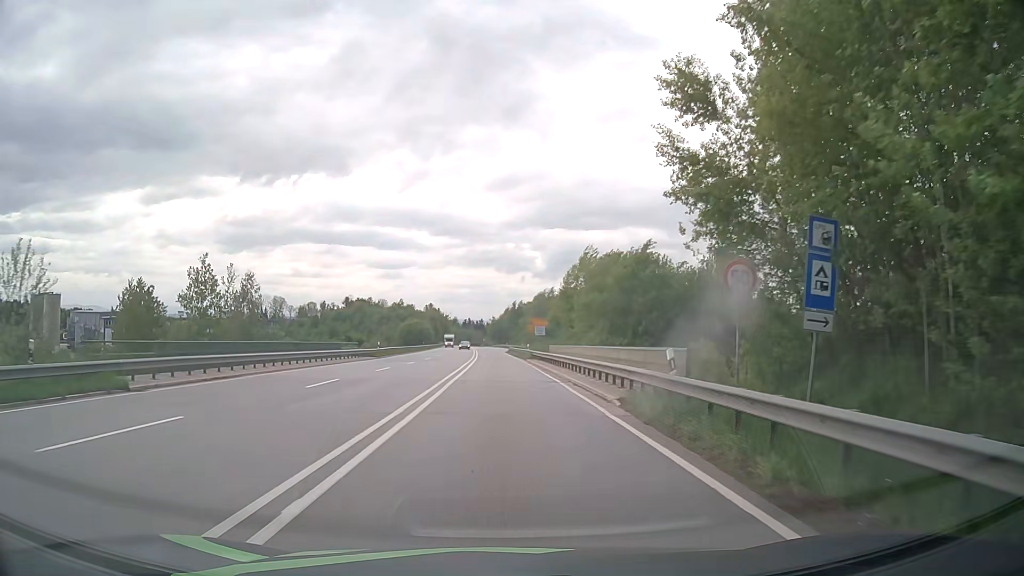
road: primary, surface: asphalt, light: Day
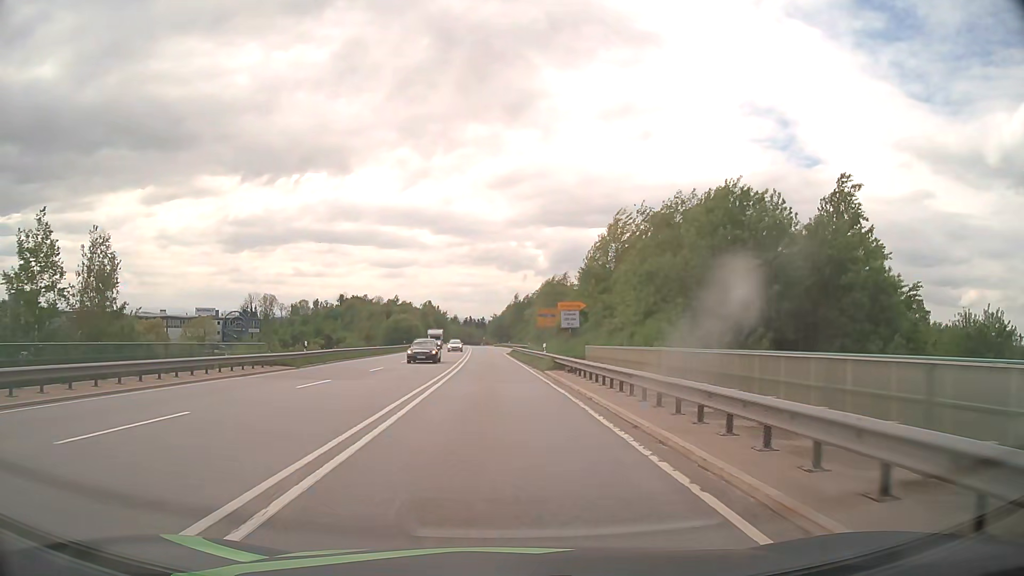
(0.0, +23.2) m; 0°
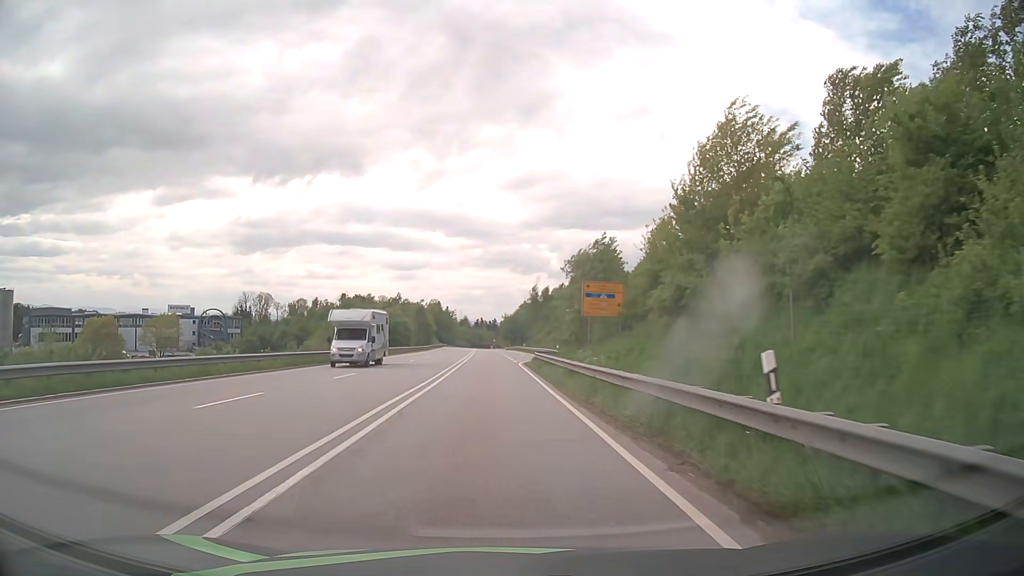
(-0.3, +30.9) m; -1°
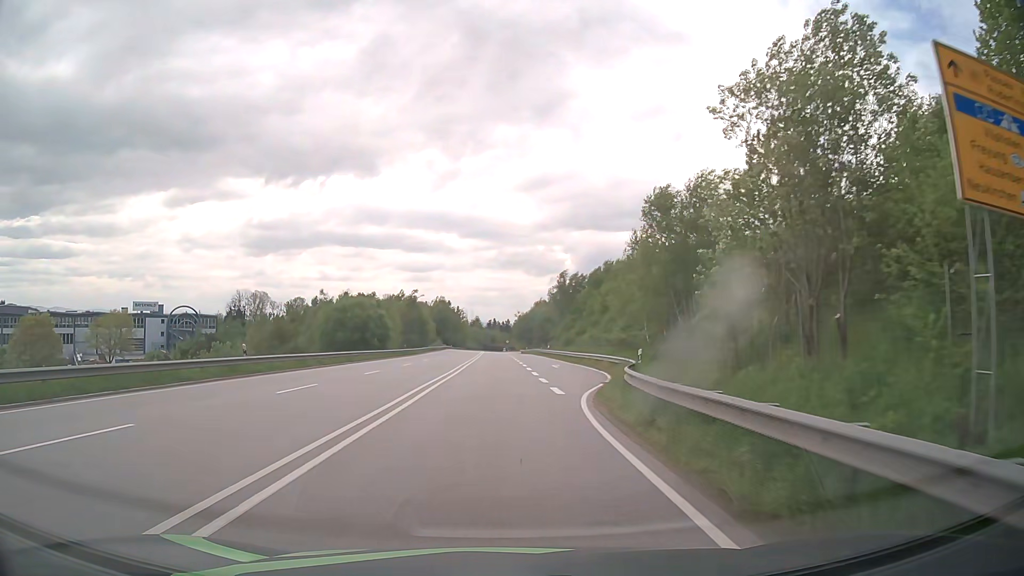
(-0.2, +30.9) m; -1°
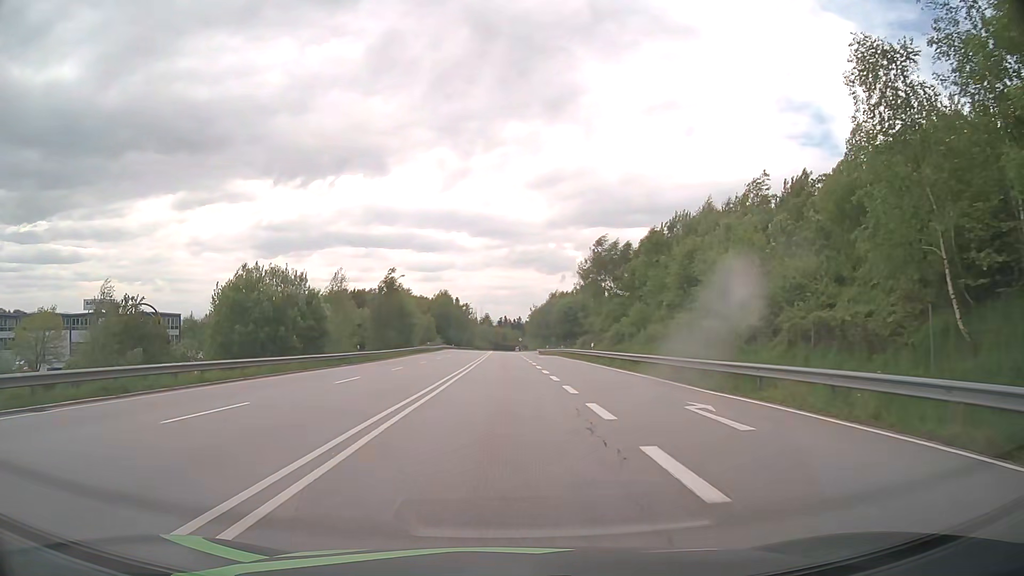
(-0.2, +30.9) m; -1°
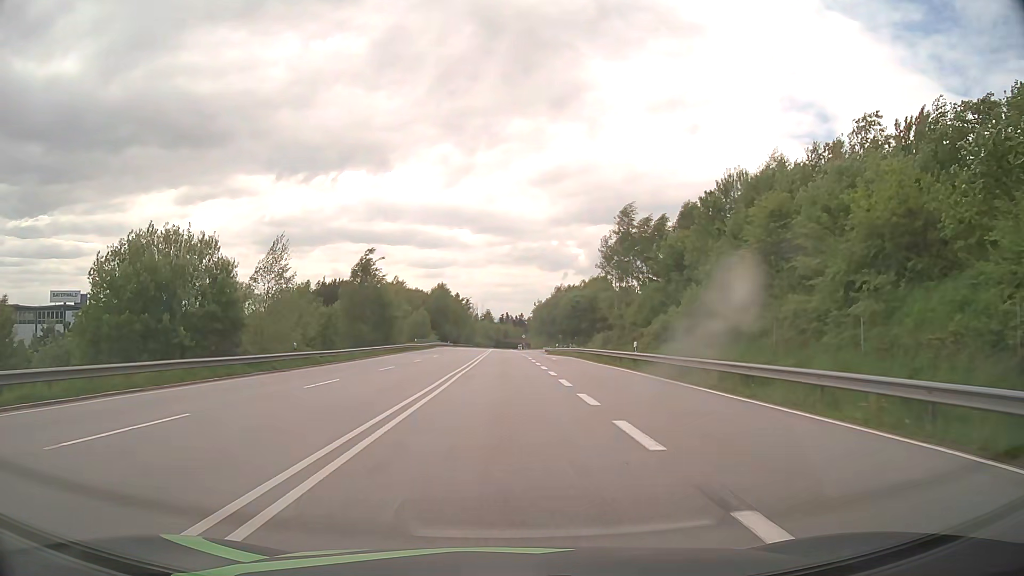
(0.0, +15.5) m; 0°
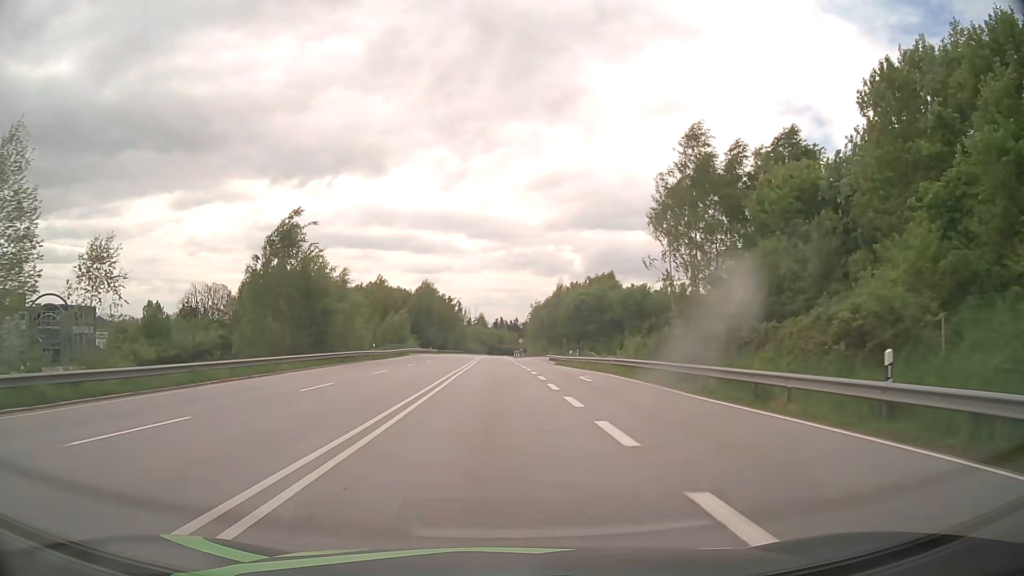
(+0.1, +23.1) m; +1°
